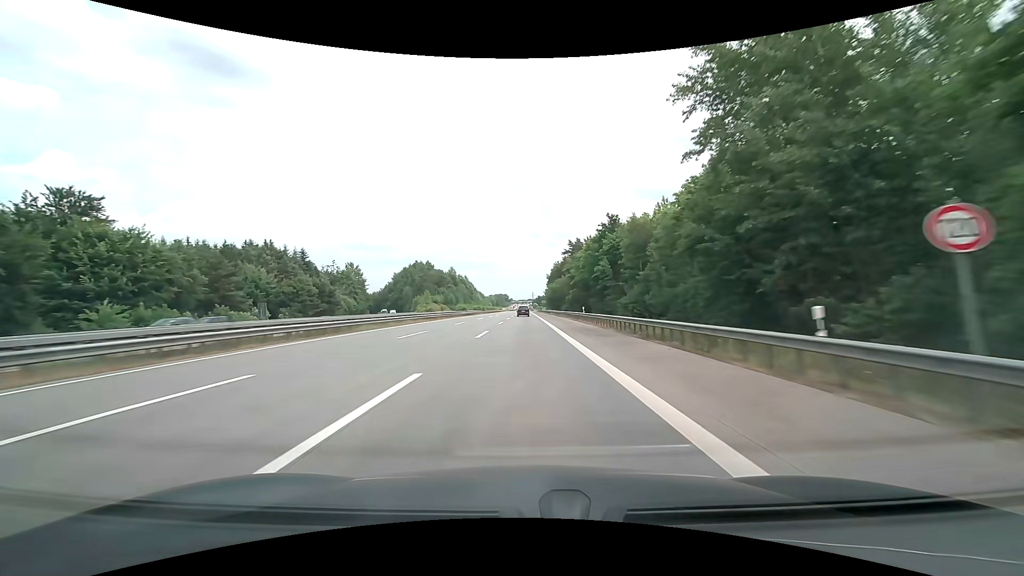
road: motorway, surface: concrete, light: Day
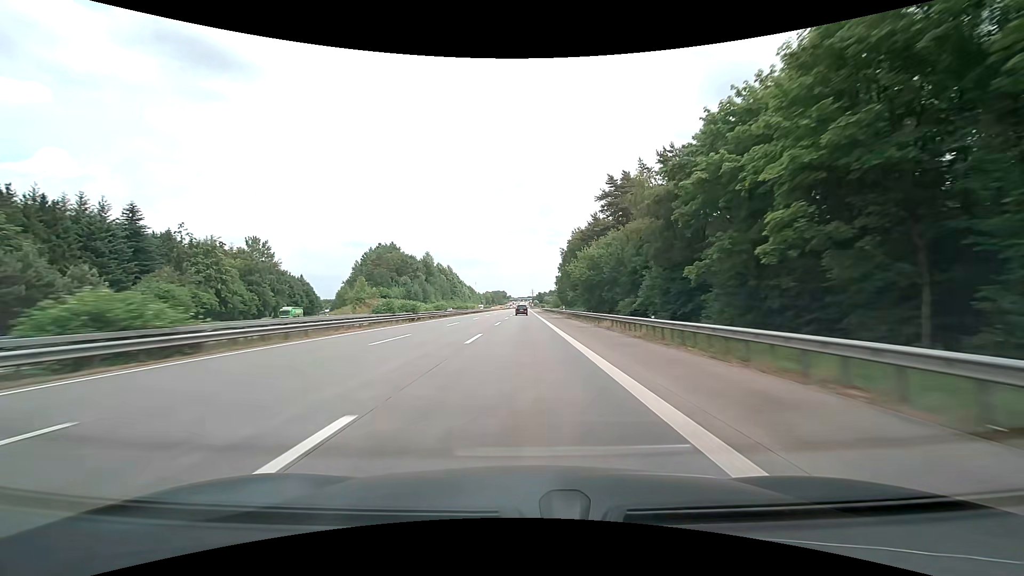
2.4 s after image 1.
(-0.1, +76.3) m; 0°
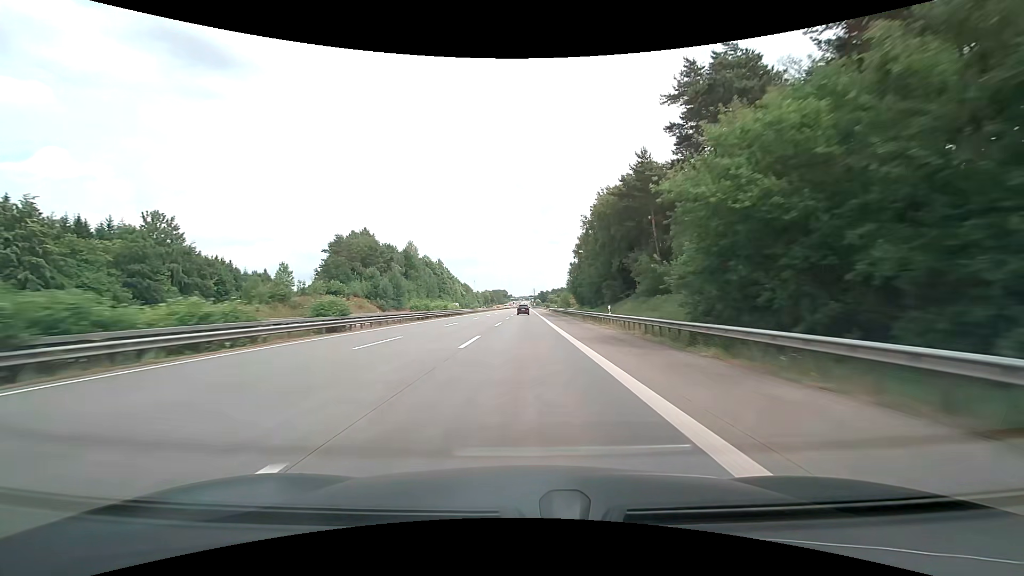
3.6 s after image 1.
(-0.2, +38.1) m; 0°
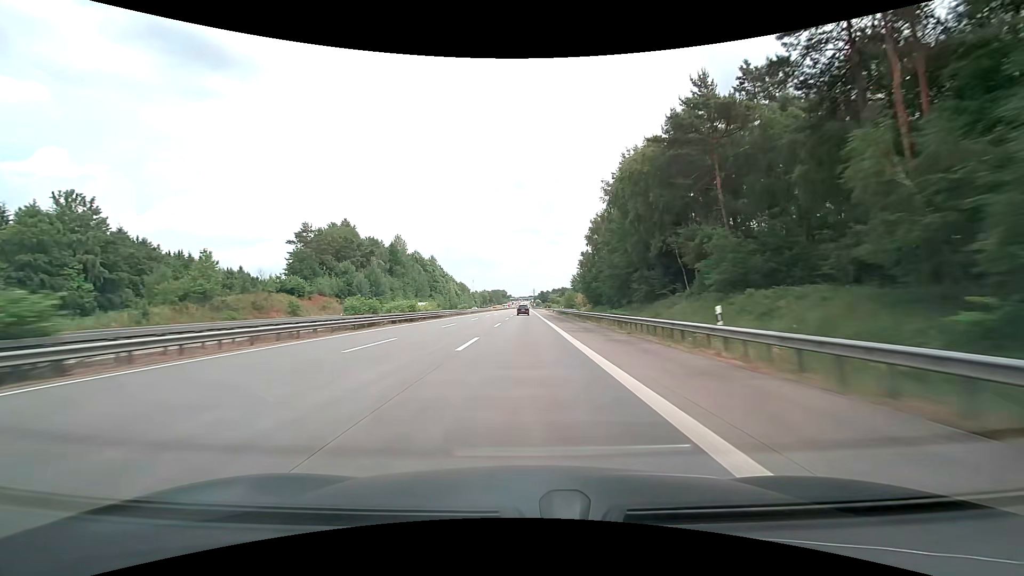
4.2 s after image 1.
(0.0, +19.1) m; 0°
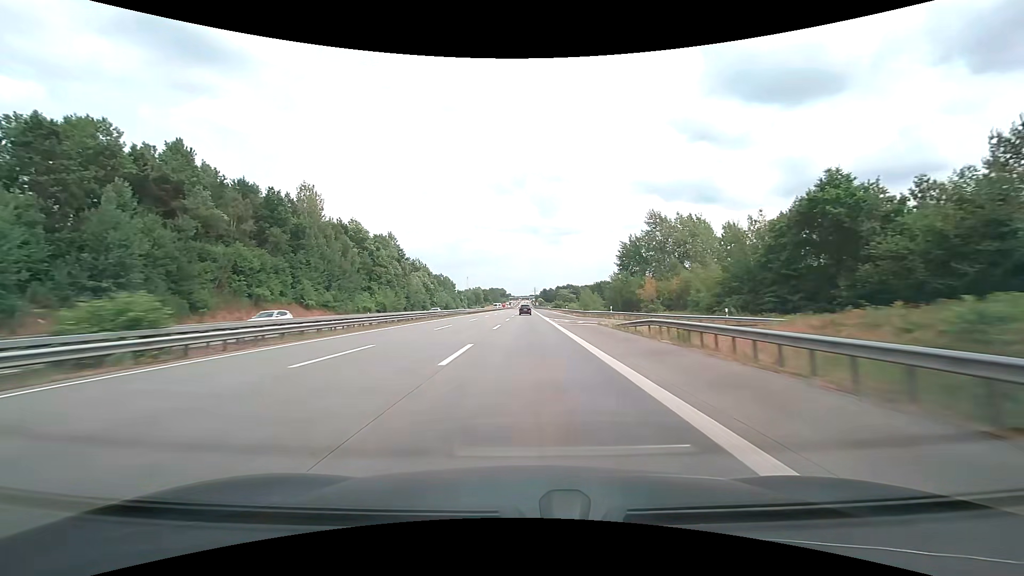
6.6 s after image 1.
(+0.1, +76.3) m; 0°
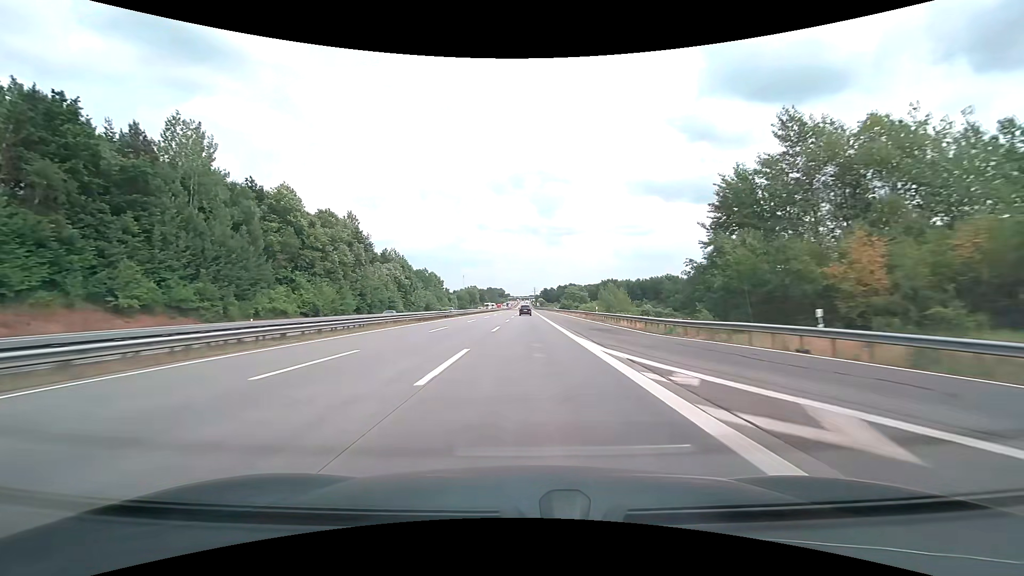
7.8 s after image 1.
(0.0, +38.1) m; 0°
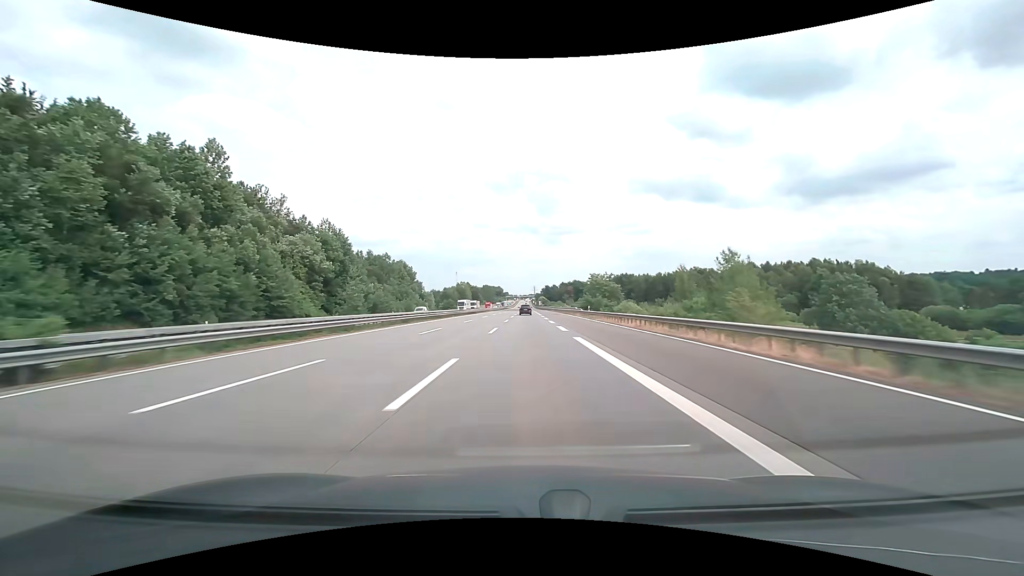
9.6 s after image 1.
(0.0, +57.2) m; 0°
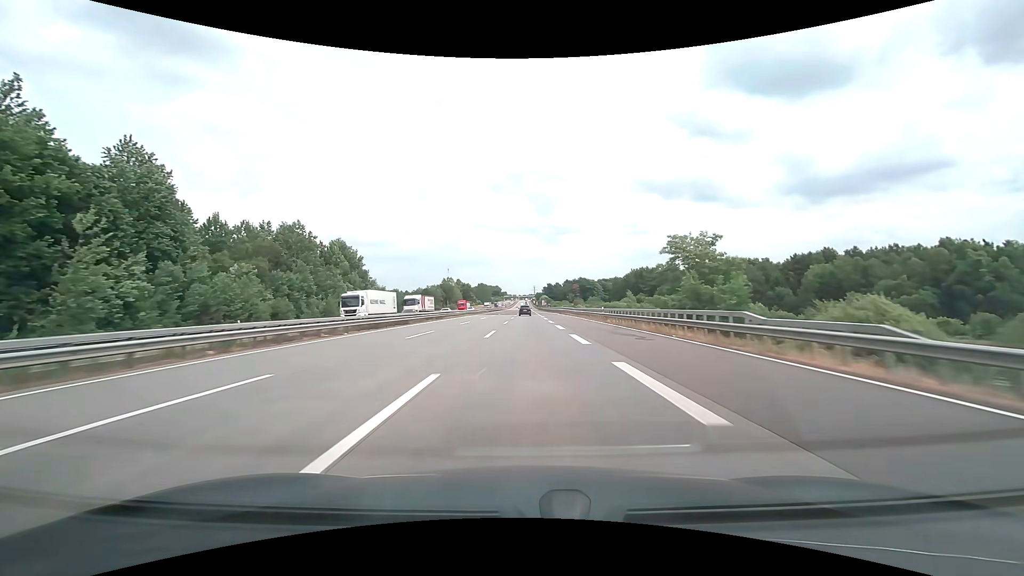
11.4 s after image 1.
(0.0, +57.2) m; 0°
(0, +10) (0, +20) (0, +30) (0, +40) (0, +50) (0, +60) (0, +70) (0, +80) (0, +90) (0, +100) m
